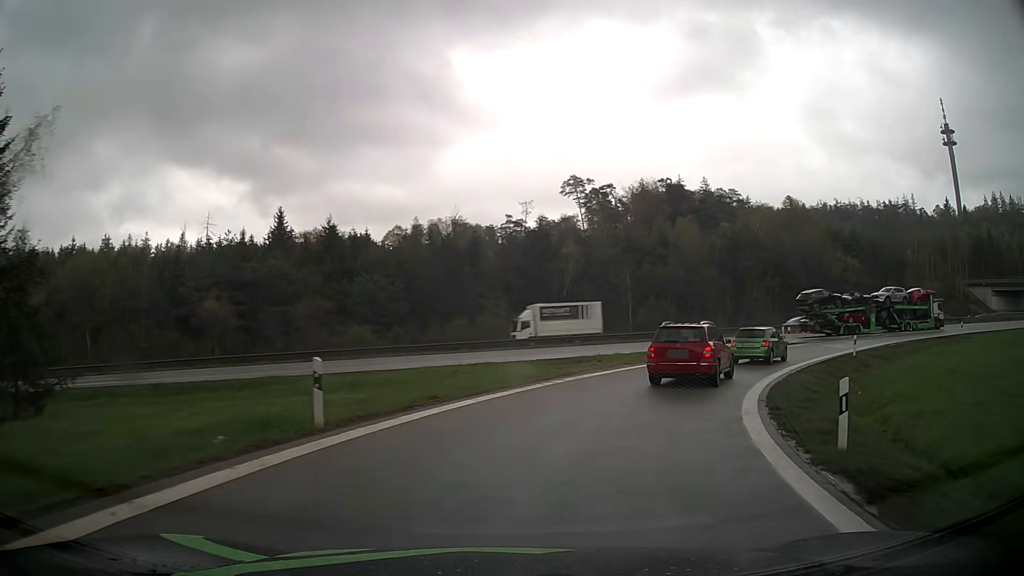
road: motorway_link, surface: asphalt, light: Day
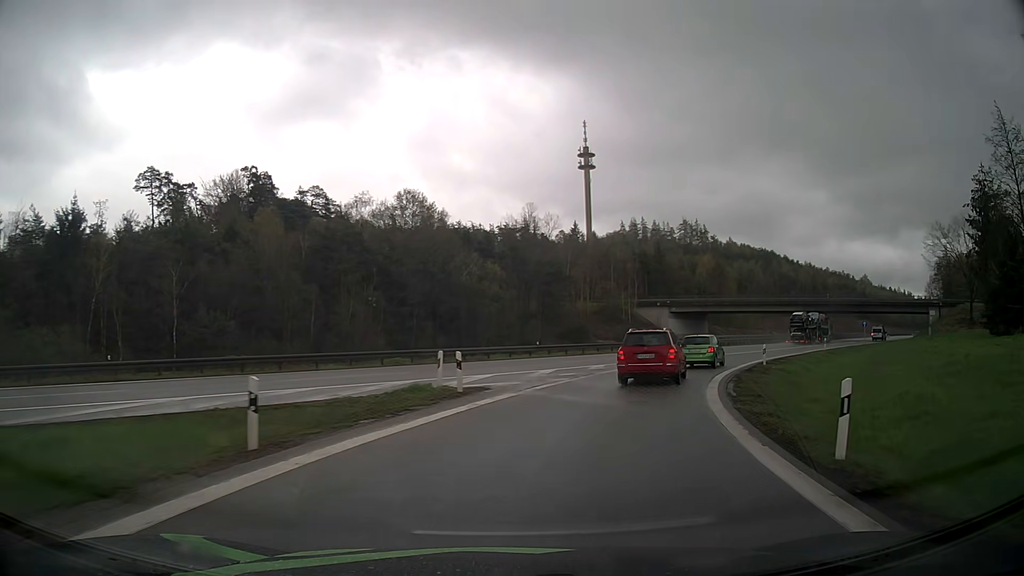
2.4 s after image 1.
(+8.1, +25.7) m; +35°
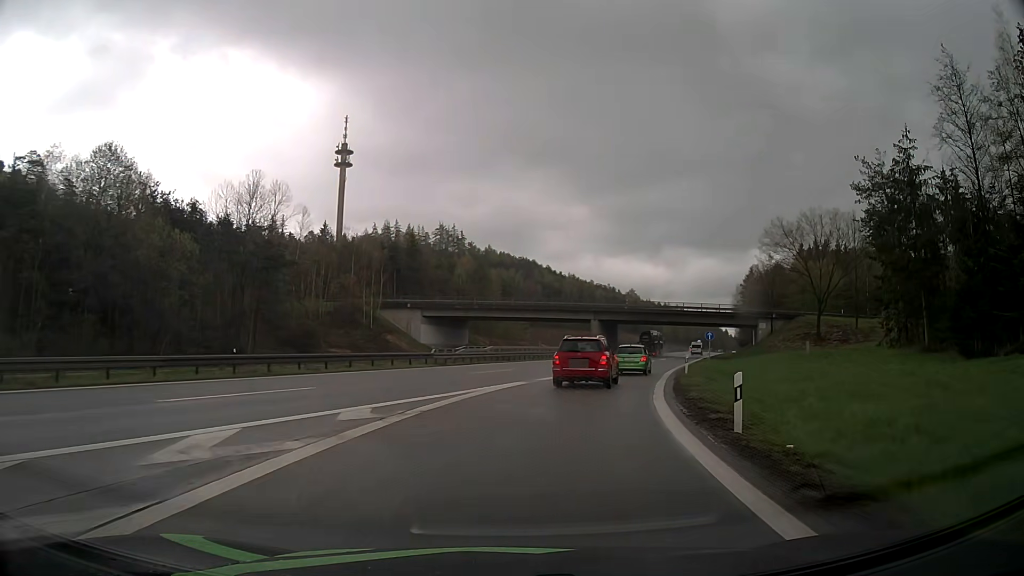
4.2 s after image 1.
(+4.4, +22.0) m; +21°
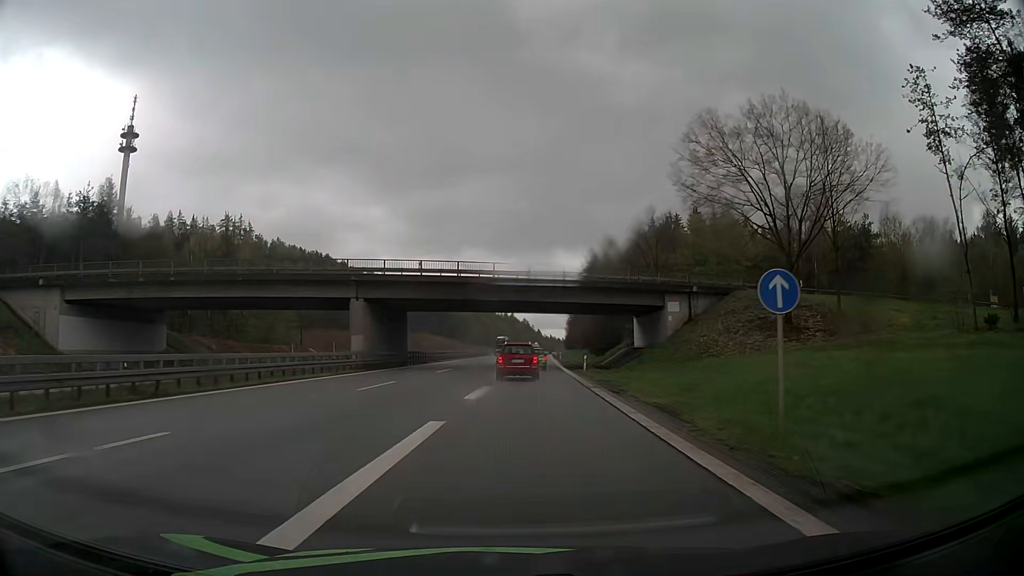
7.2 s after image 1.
(+8.3, +42.6) m; +17°
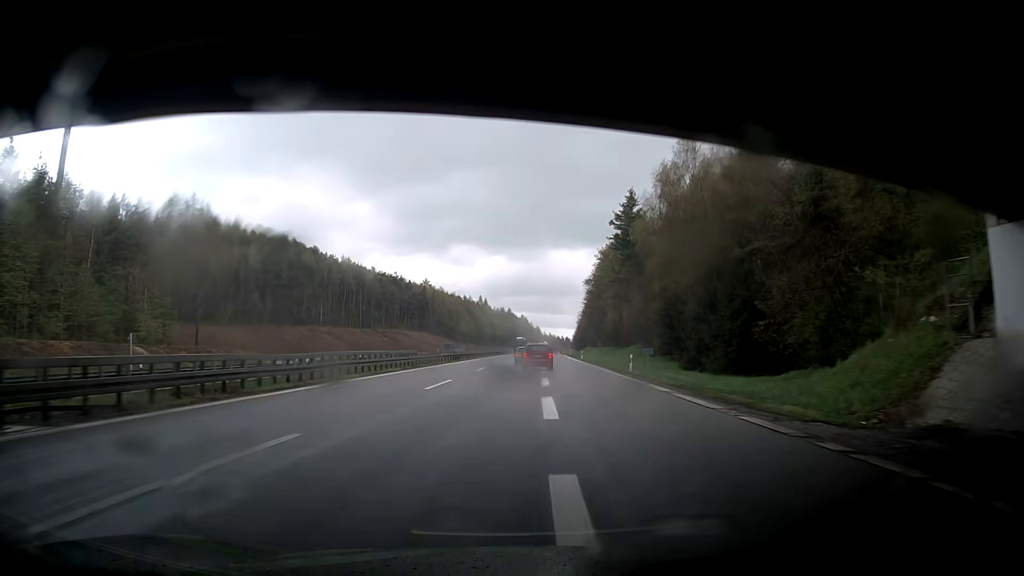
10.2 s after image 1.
(+0.3, +54.1) m; 0°
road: motorway
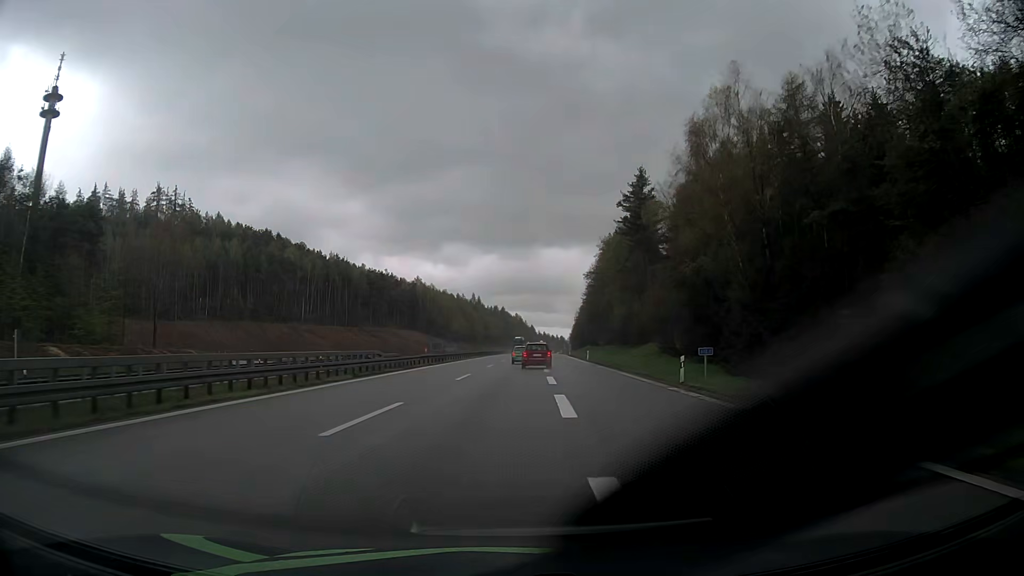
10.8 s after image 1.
(+0.1, +12.2) m; +1°
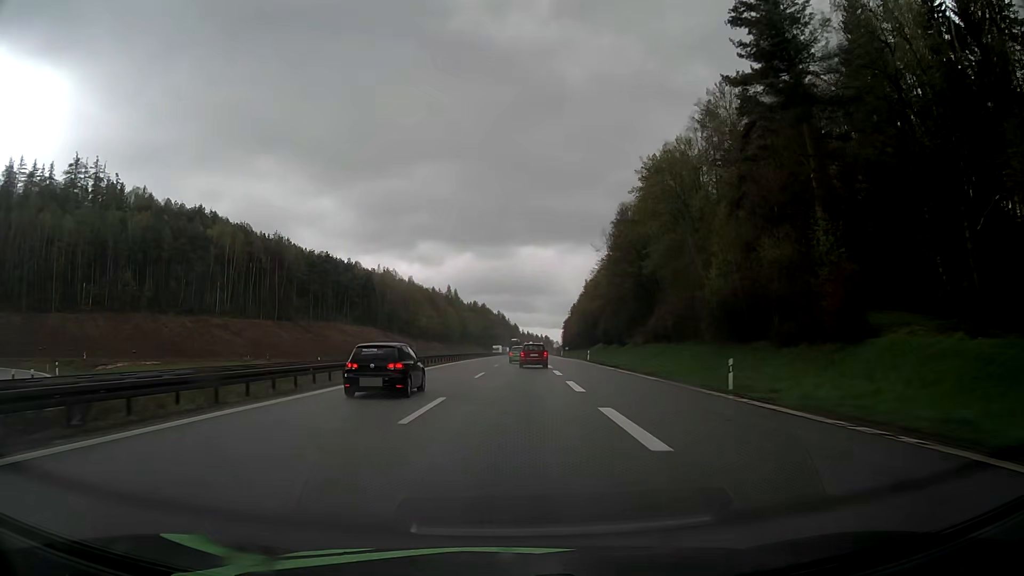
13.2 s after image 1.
(+0.9, +52.6) m; +2°
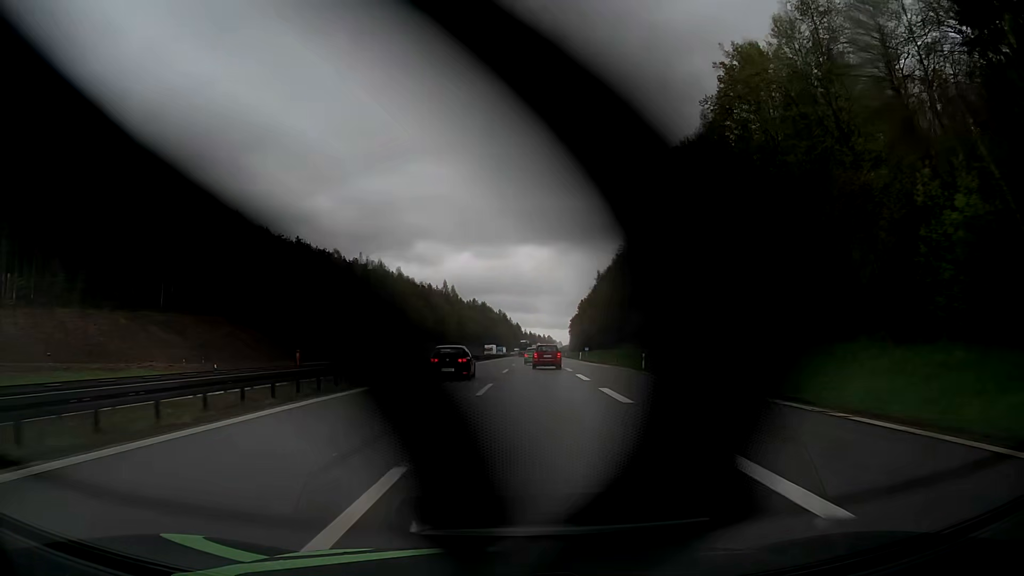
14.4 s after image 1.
(-0.1, +28.6) m; 0°
